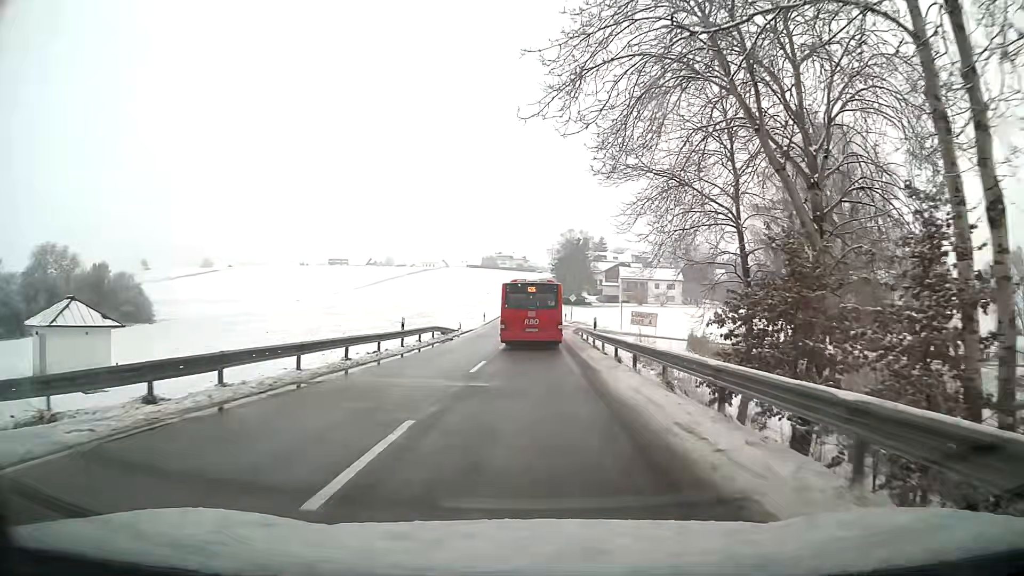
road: tertiary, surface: asphalt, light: Day
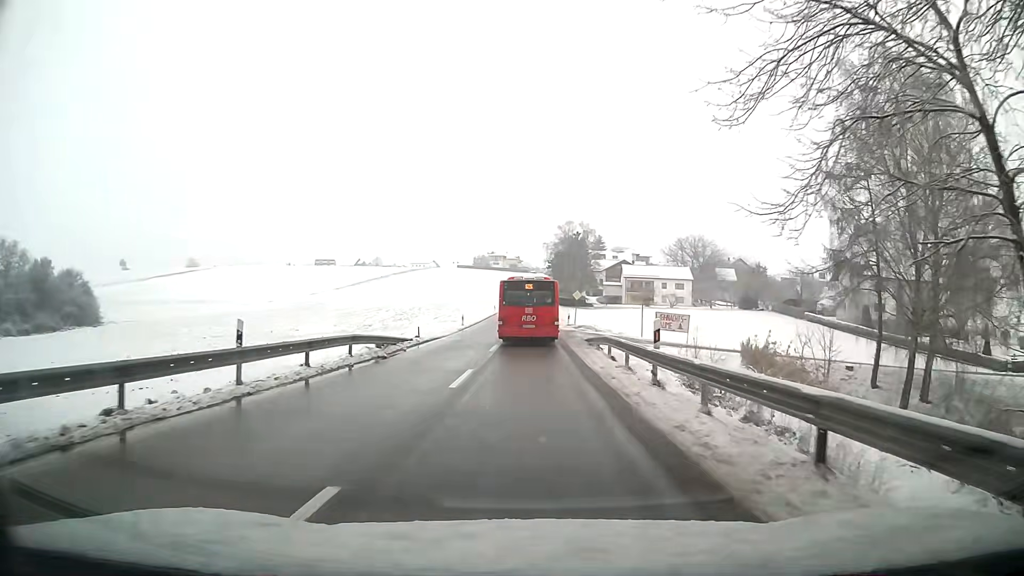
(+0.1, +15.3) m; +1°
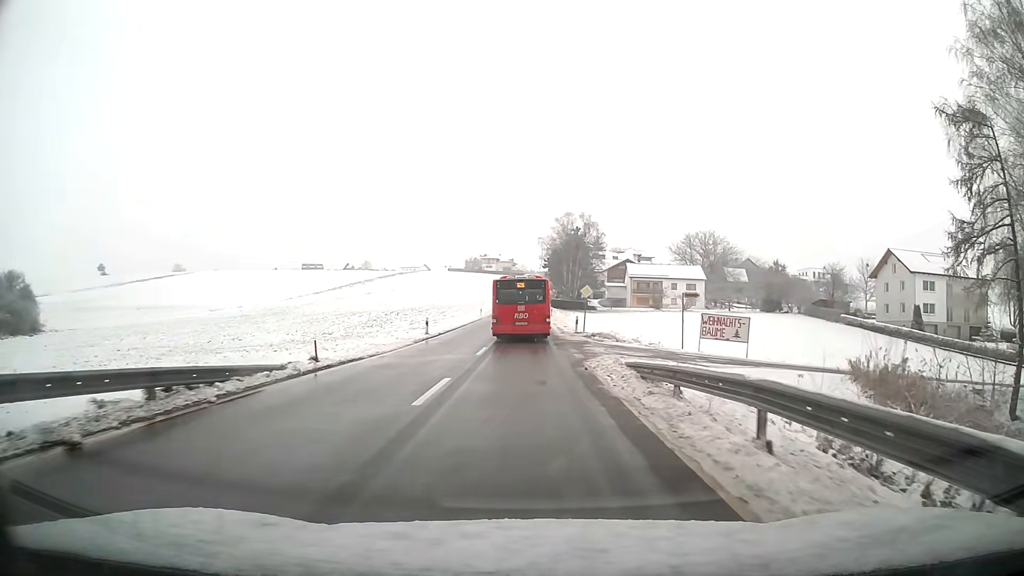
(0.0, +15.0) m; 0°
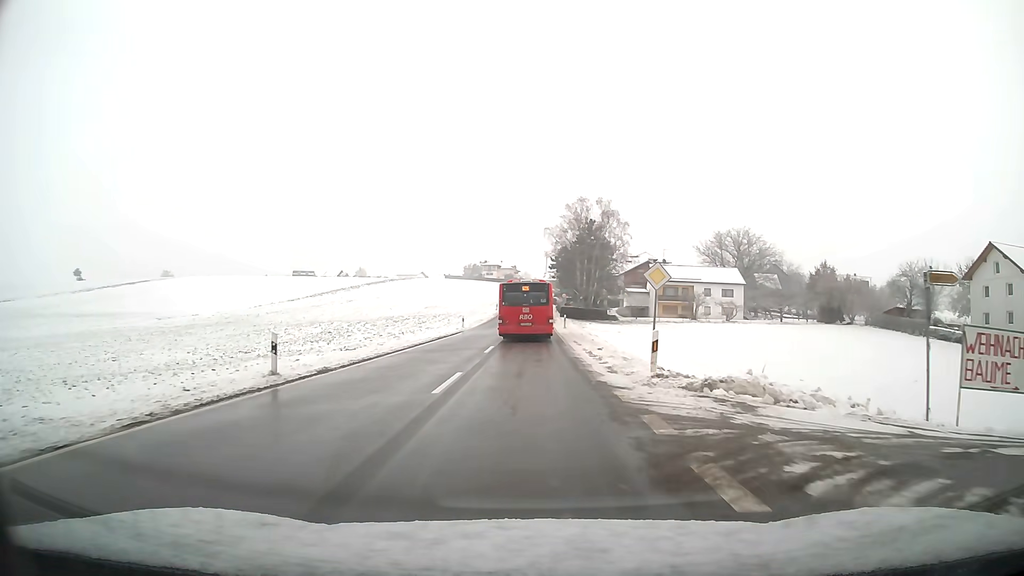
(0.0, +22.2) m; 0°
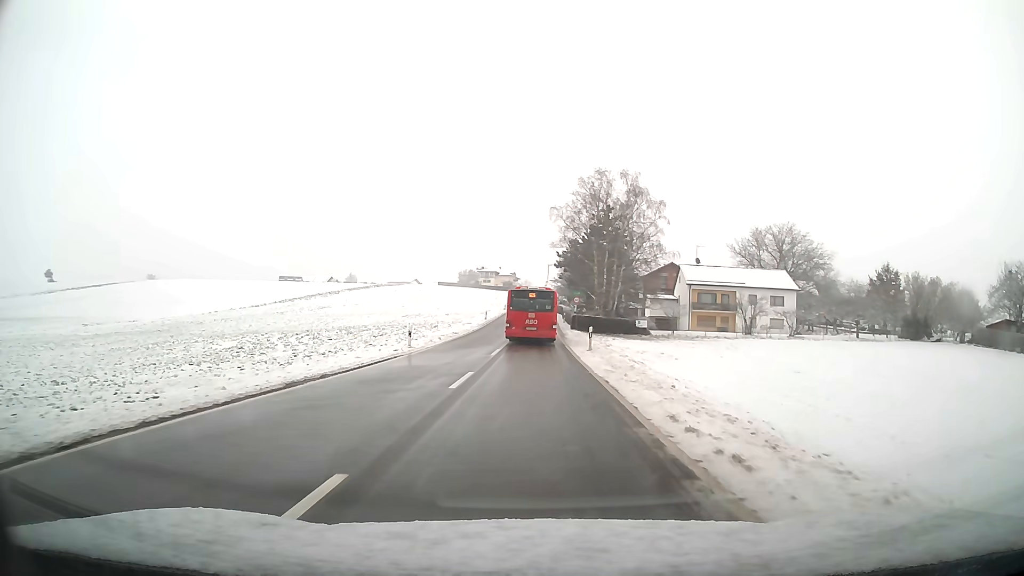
(0.0, +22.1) m; 0°
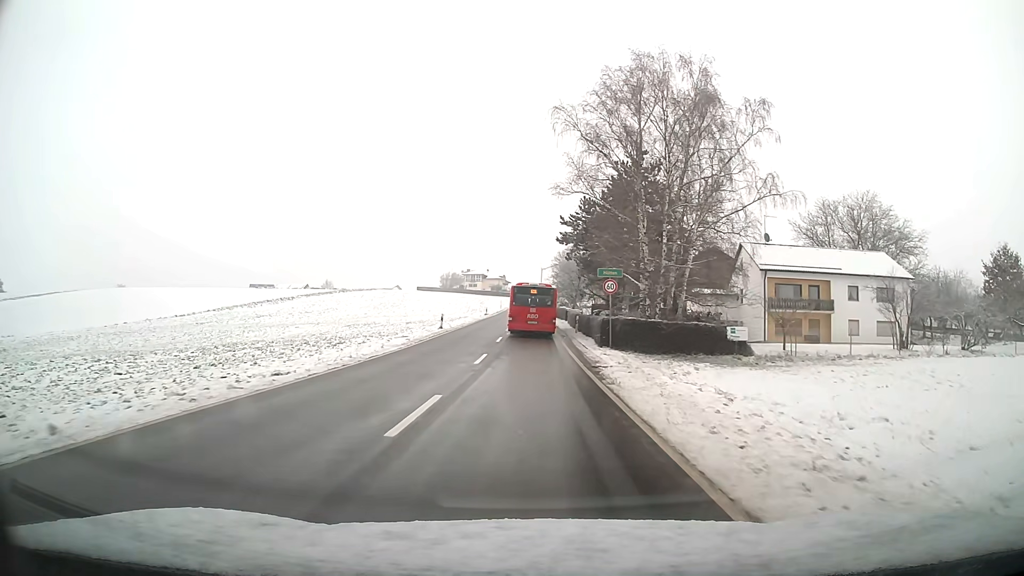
(+0.2, +29.8) m; +1°
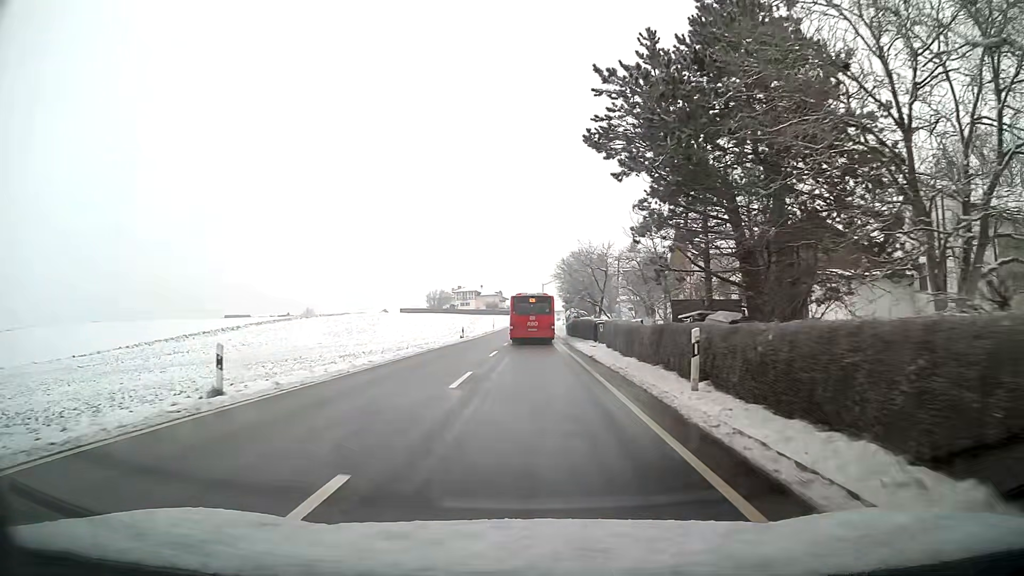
(-0.1, +29.9) m; 0°
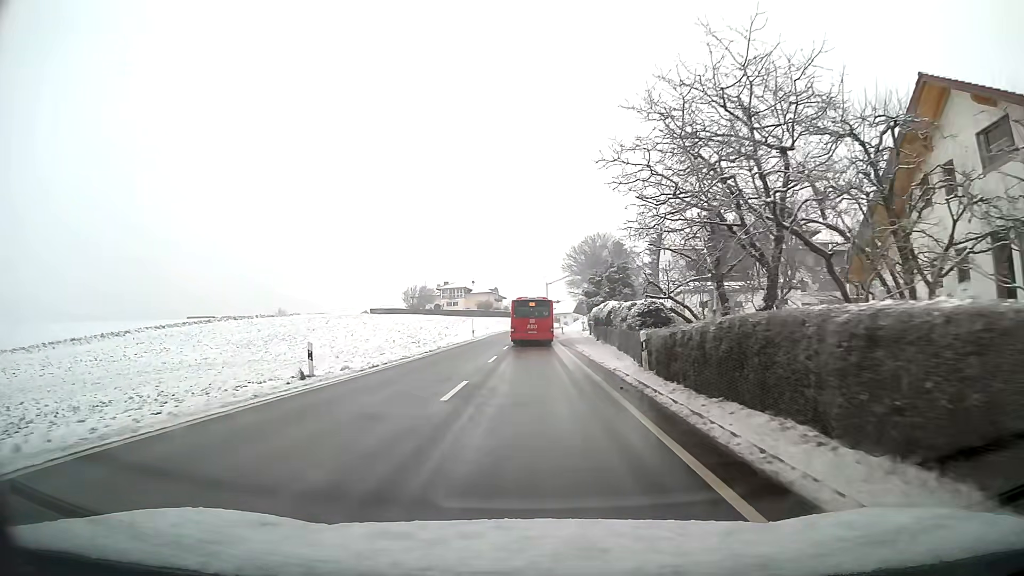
(+0.1, +37.4) m; 0°
